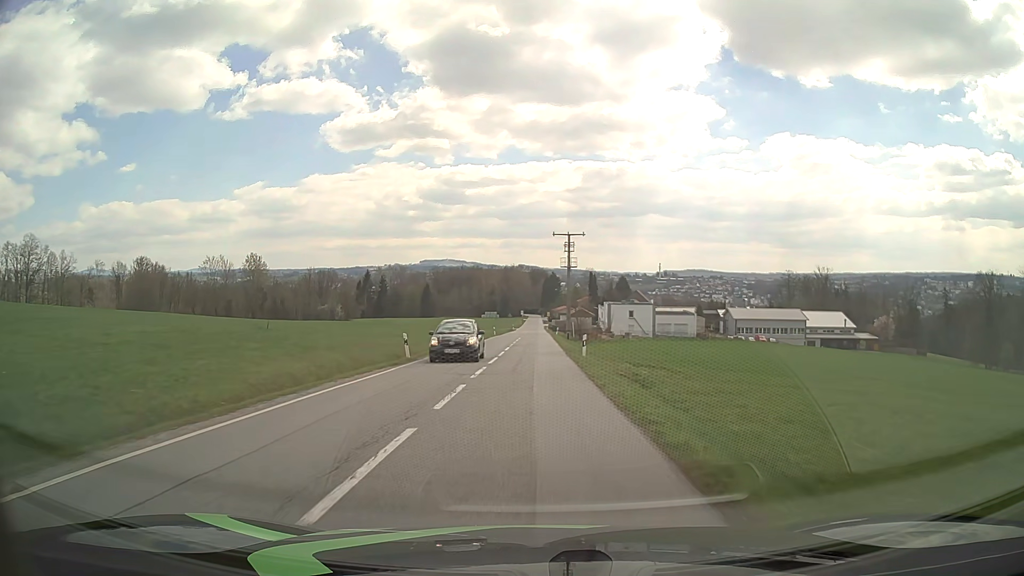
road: tertiary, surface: asphalt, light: Day
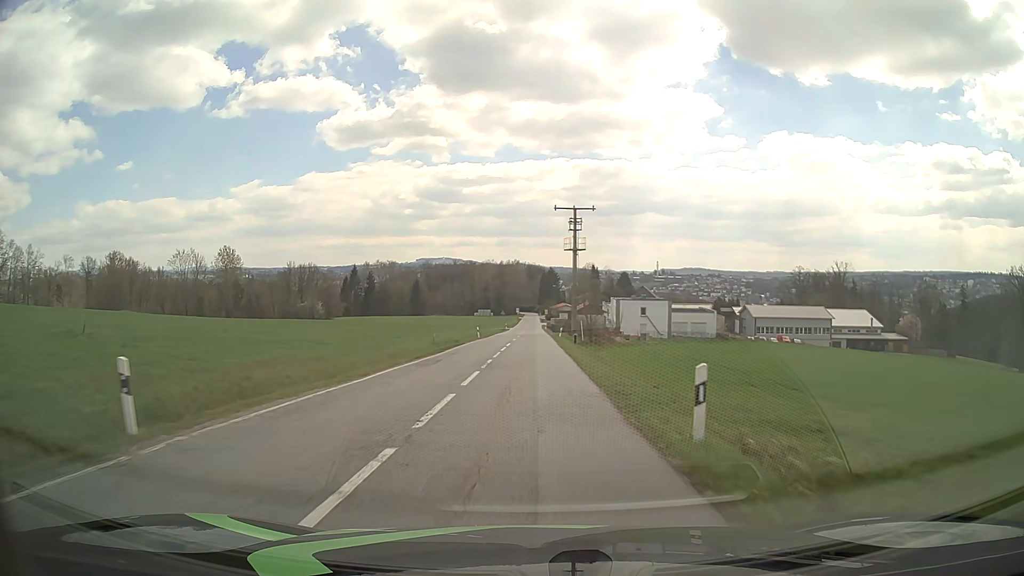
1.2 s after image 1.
(0.0, +18.8) m; 0°
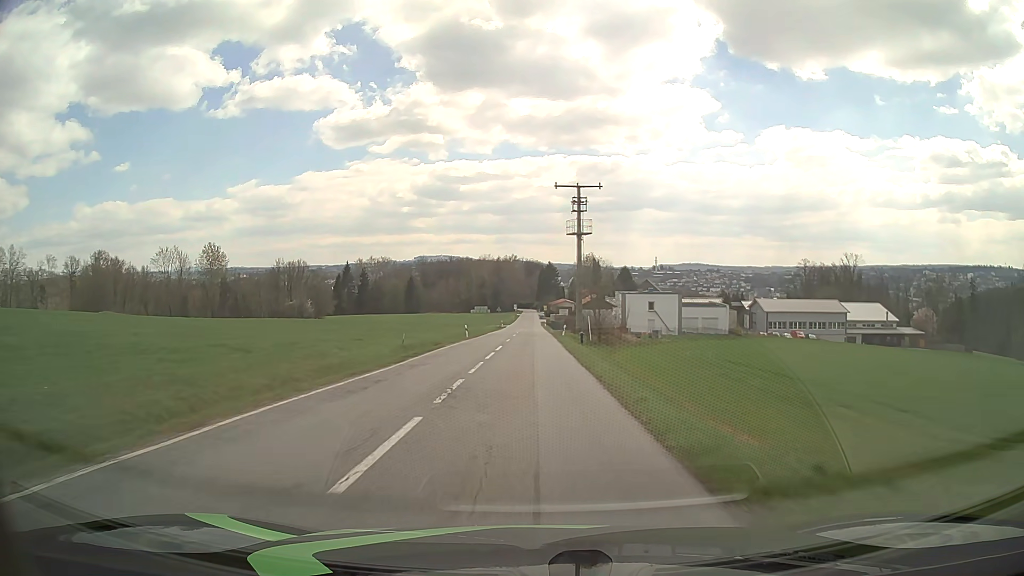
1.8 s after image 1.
(+0.1, +9.4) m; 0°
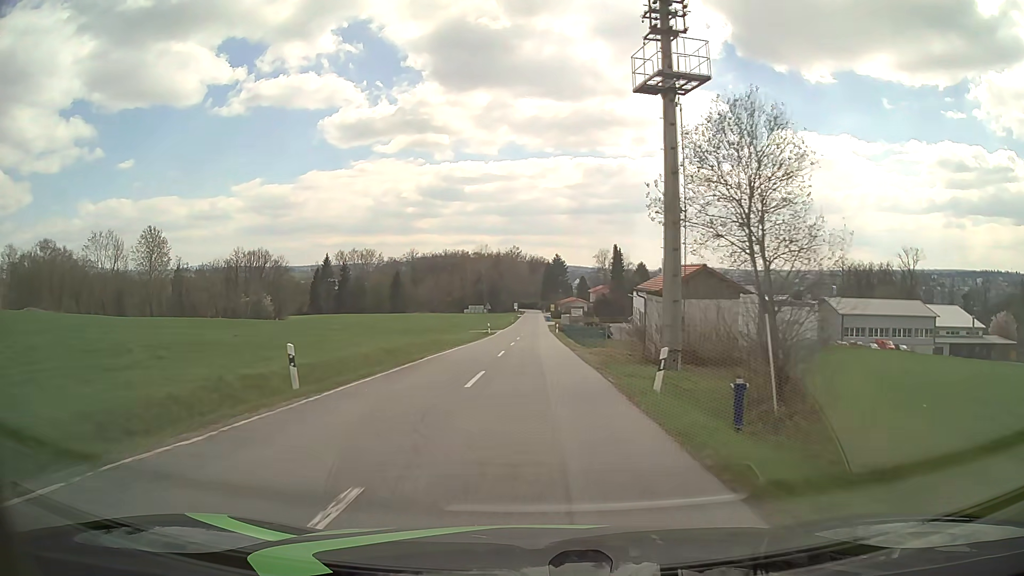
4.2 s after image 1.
(0.0, +37.7) m; 0°
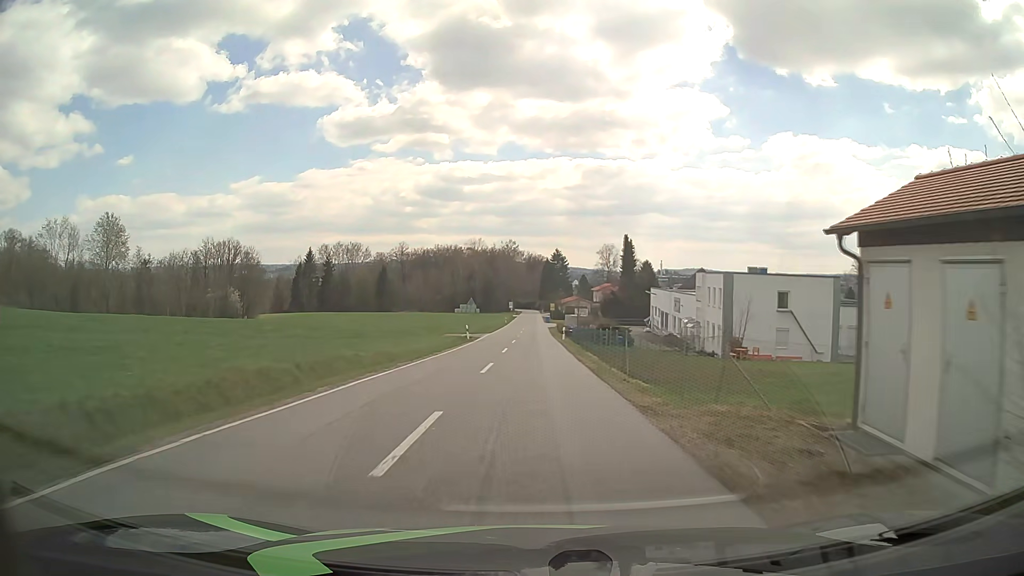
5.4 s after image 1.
(-0.1, +19.2) m; 0°
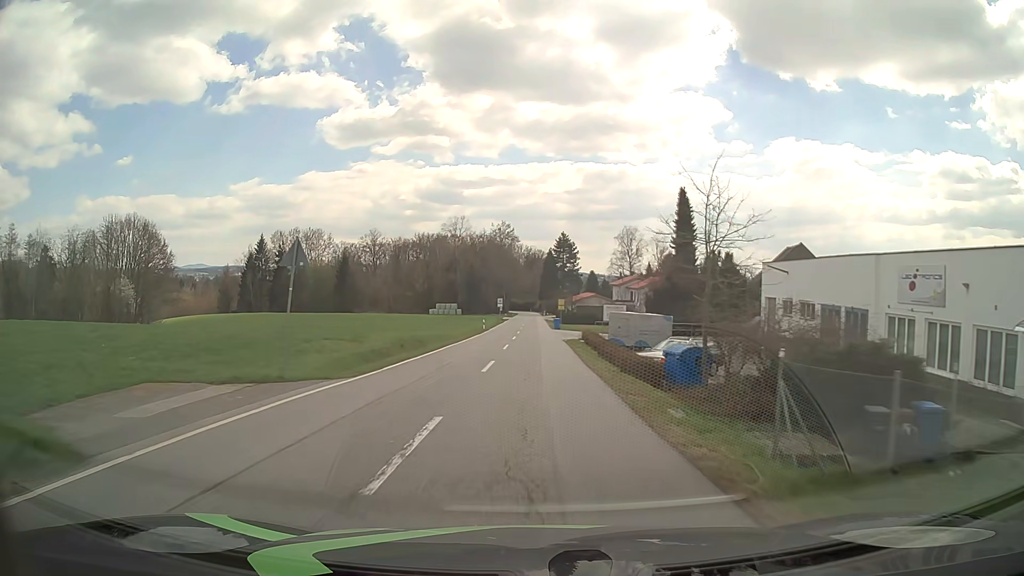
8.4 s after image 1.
(0.0, +47.3) m; 0°
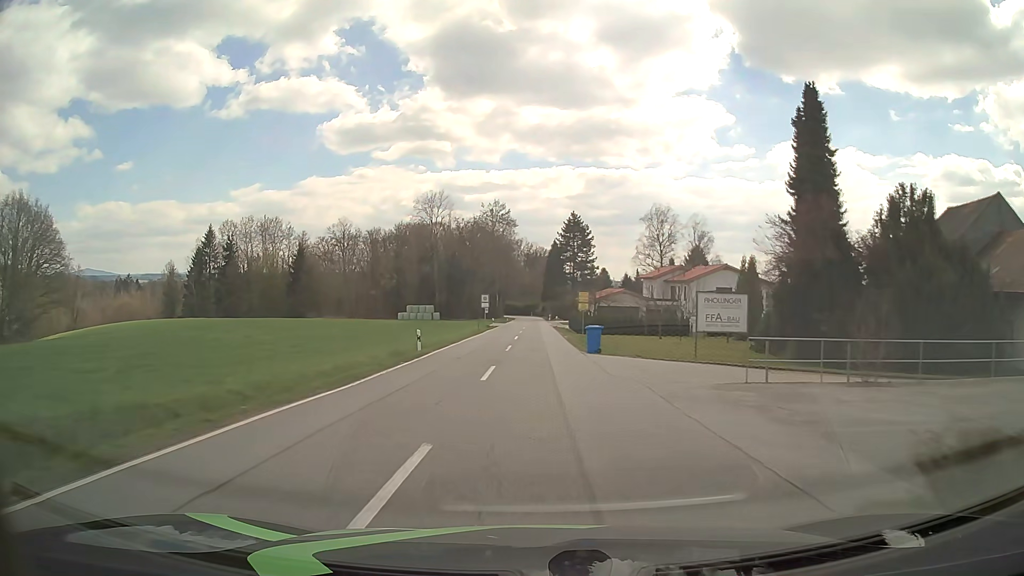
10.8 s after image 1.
(0.0, +37.1) m; 0°
